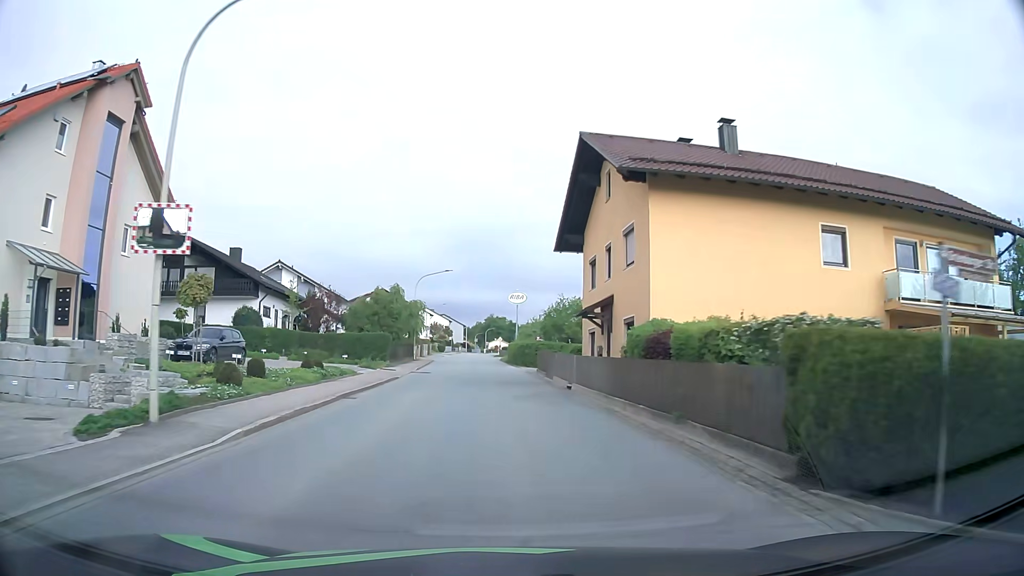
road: secondary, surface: asphalt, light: Day
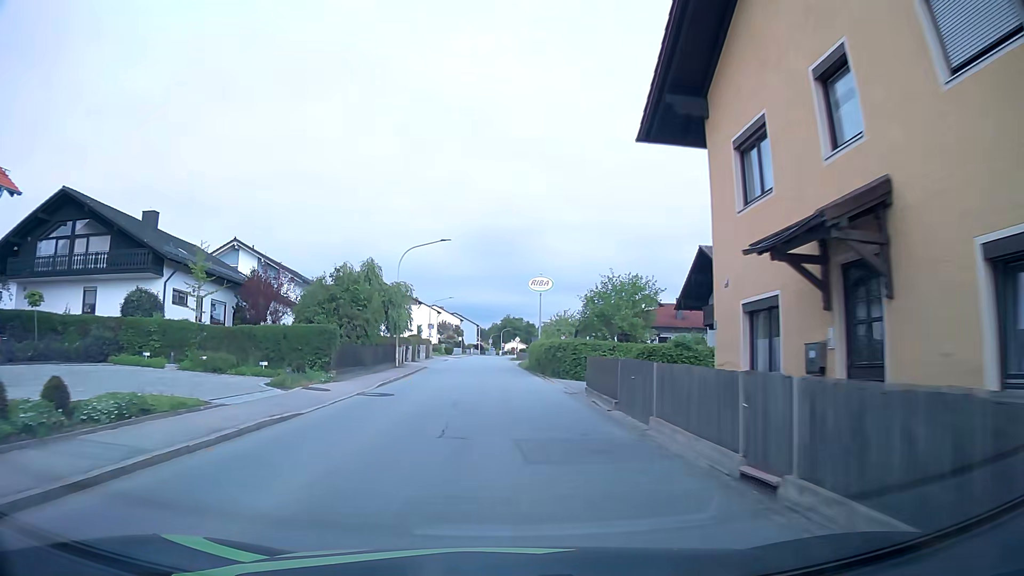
(0.0, +16.2) m; -1°
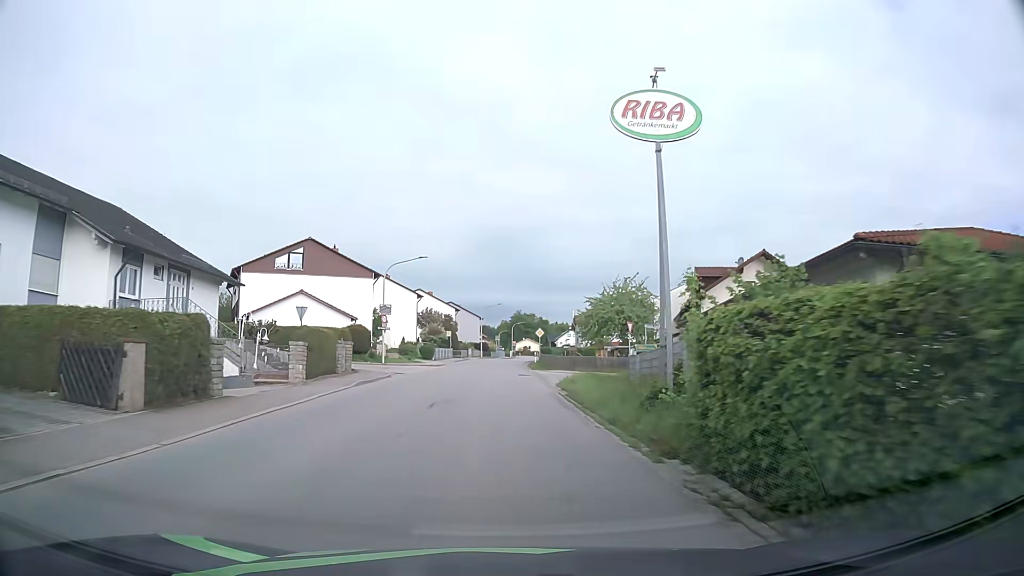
(-0.5, +37.6) m; 0°
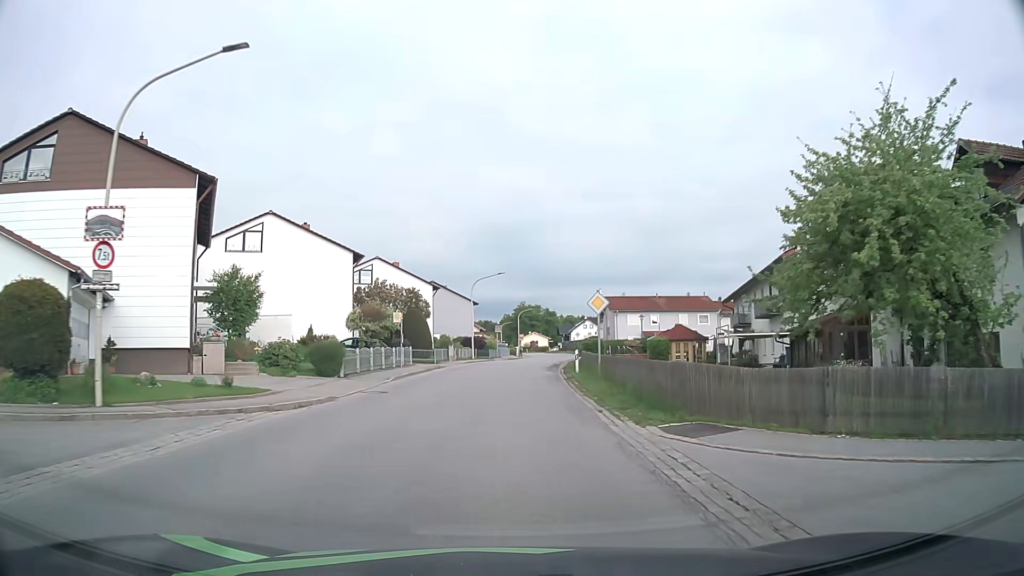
(-0.7, +34.5) m; 0°
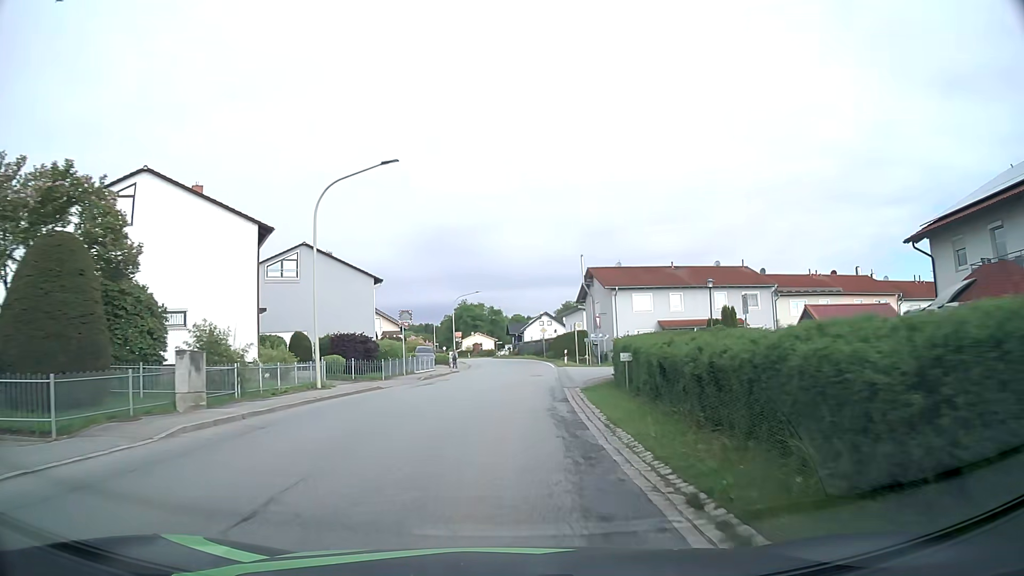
(+1.0, +36.3) m; +4°
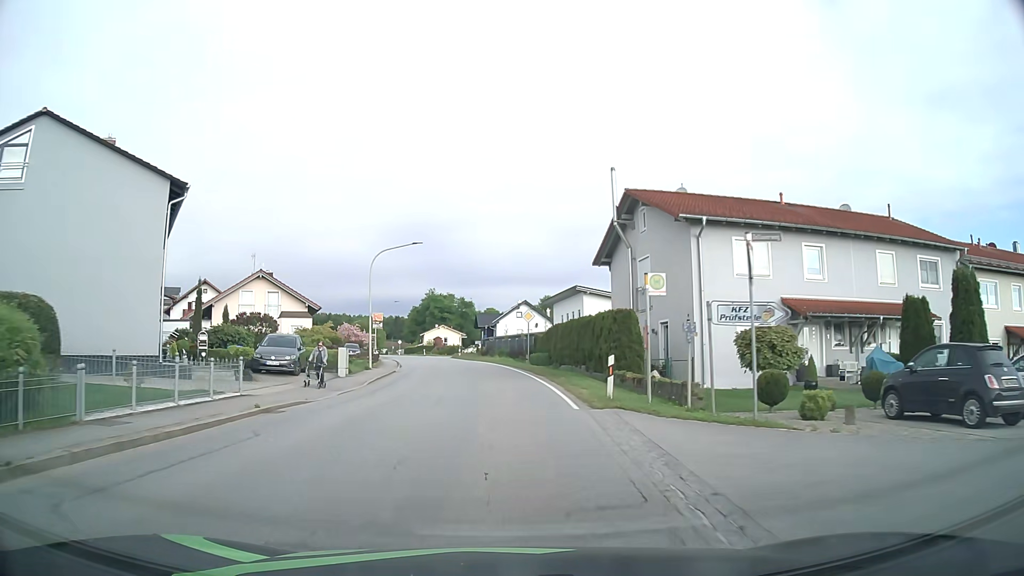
(+1.1, +30.1) m; +2°
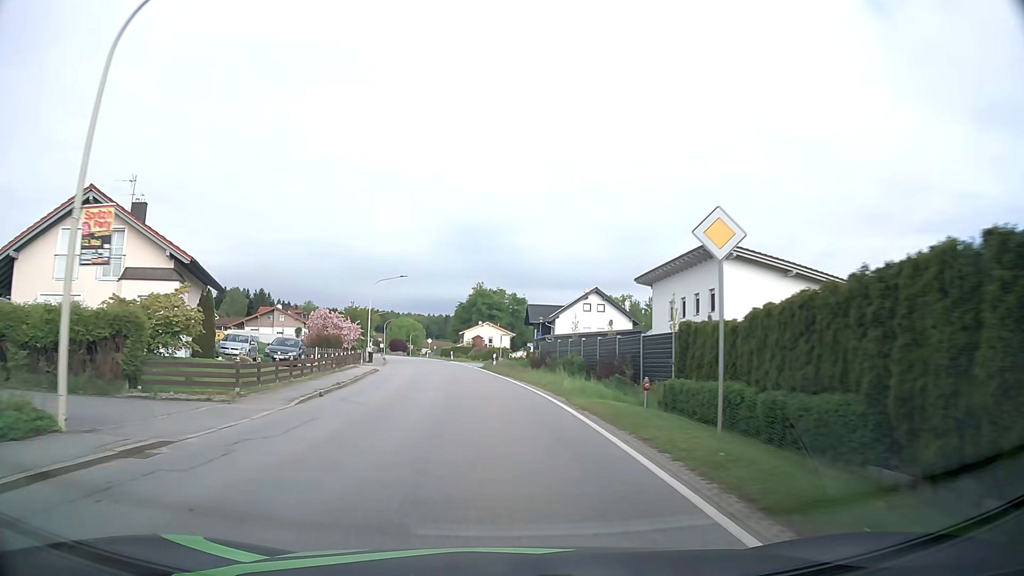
(-0.8, +30.9) m; -5°
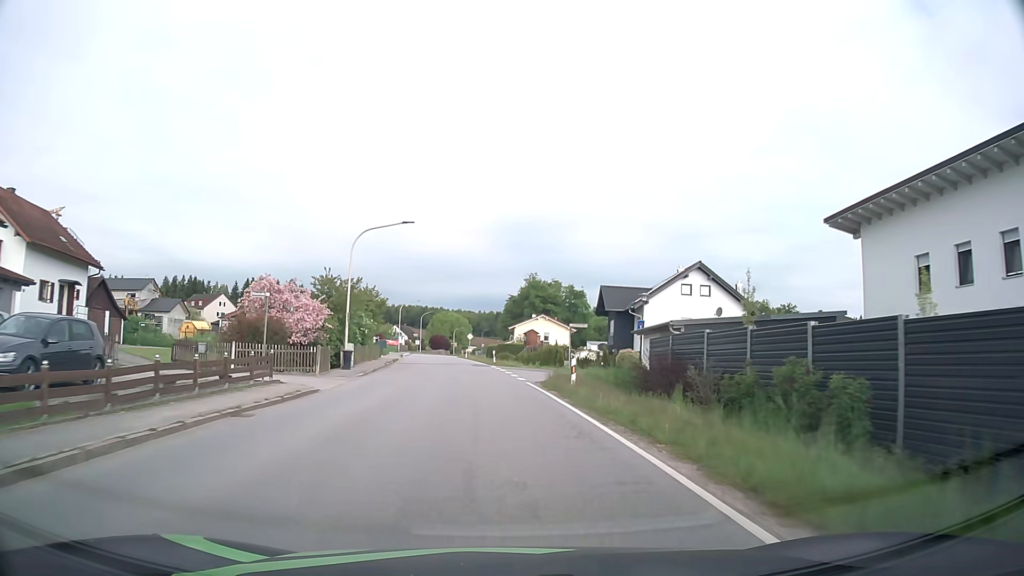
(-1.0, +23.5) m; -4°
(0, +10) (-1, +20) (-1, +30) (-2, +40) (-3, +50) (-4, +60) (-6, +70) (-7, +80) (-8, +90) (-9, +100) m
